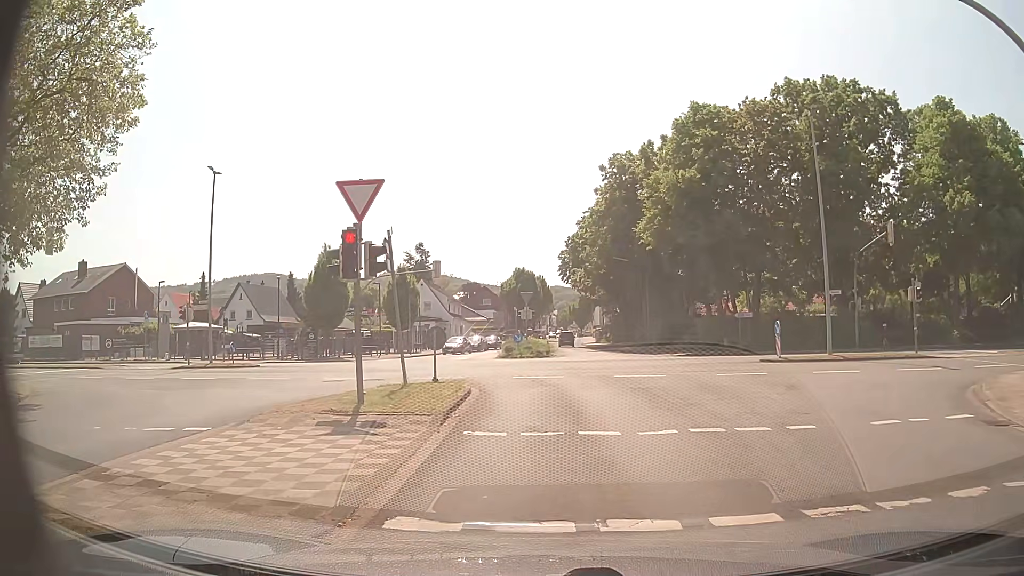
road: unclassified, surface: asphalt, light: Day
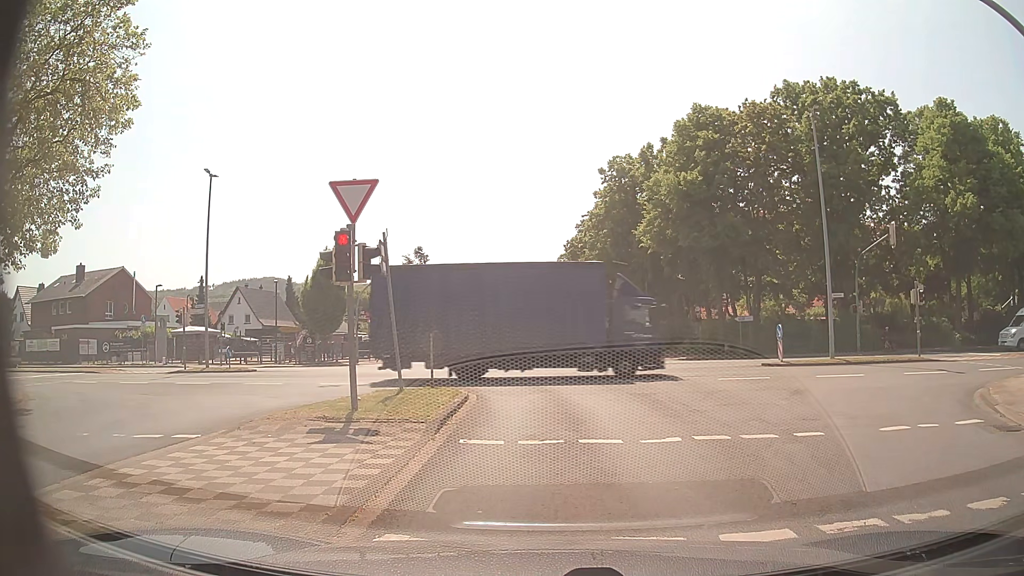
(0.0, +0.4) m; 0°
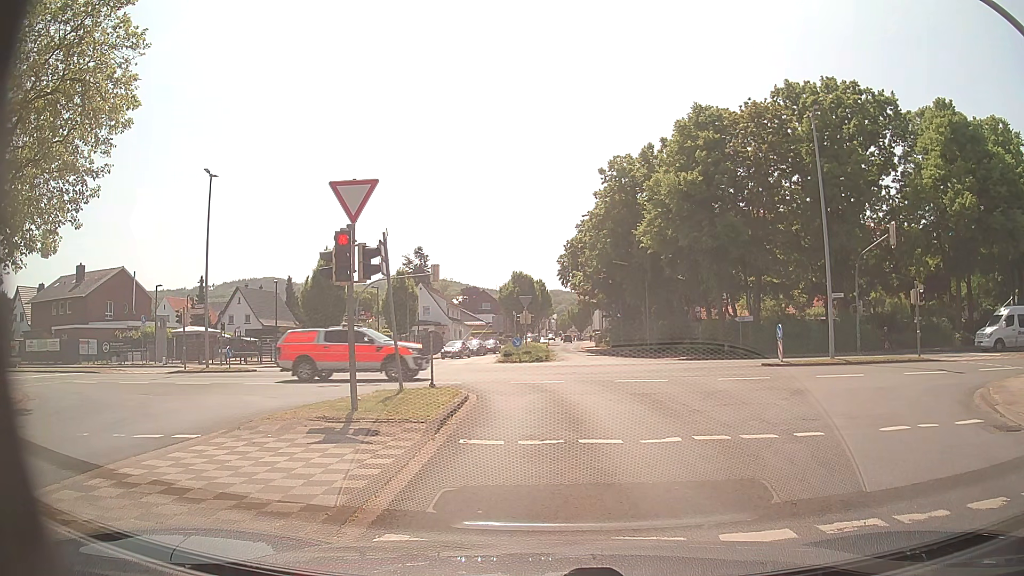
(0.0, 0.0) m; 0°
(0, +10) (-1, +20) (-4, +29) (-12, +35) (-22, +38) (-32, +38) (-42, +37) (-52, +37) (-62, +36) (-72, +36) m
